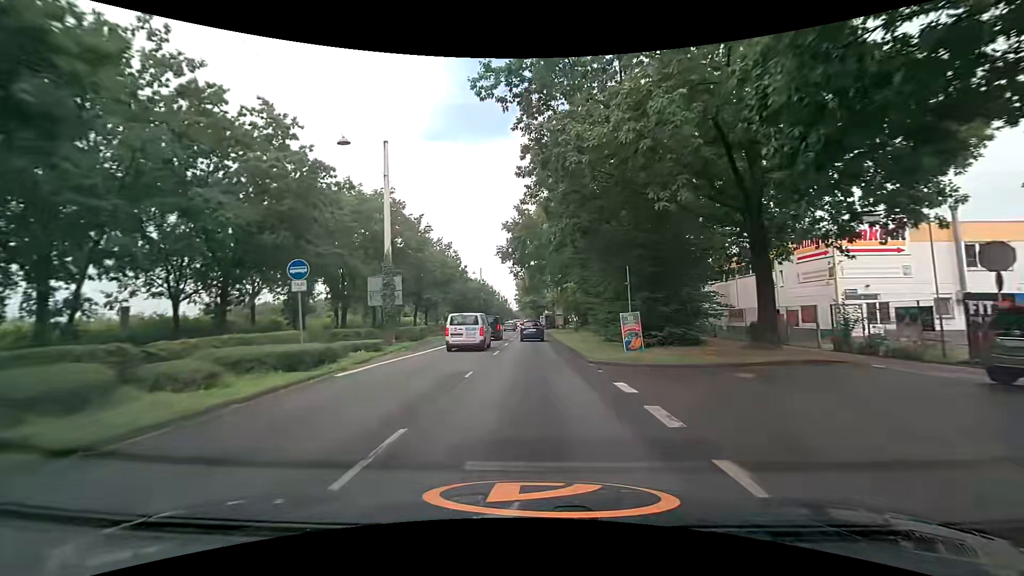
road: primary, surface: asphalt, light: Day
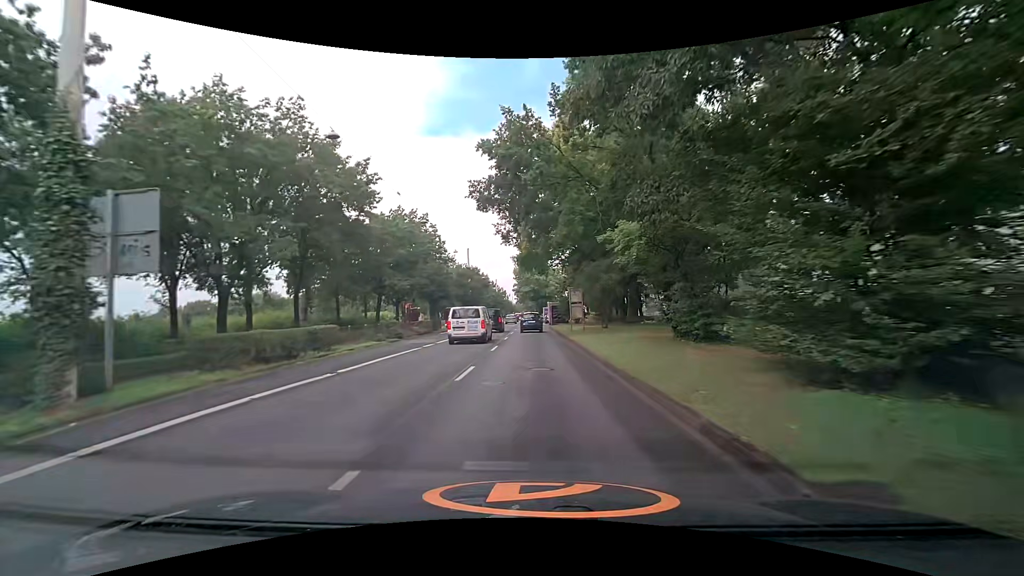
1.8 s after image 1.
(0.0, +19.8) m; -1°
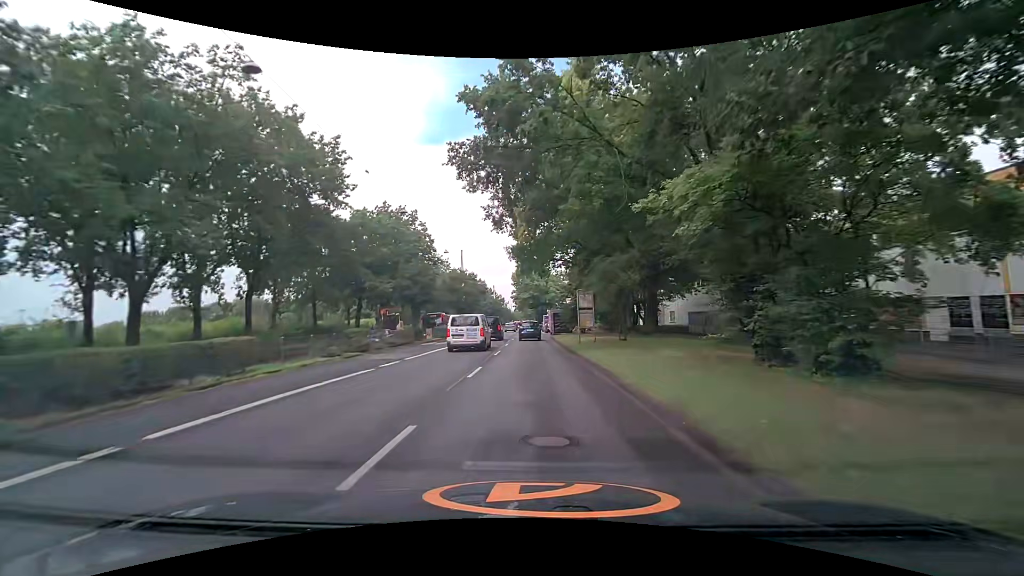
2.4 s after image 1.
(+0.1, +6.6) m; +1°
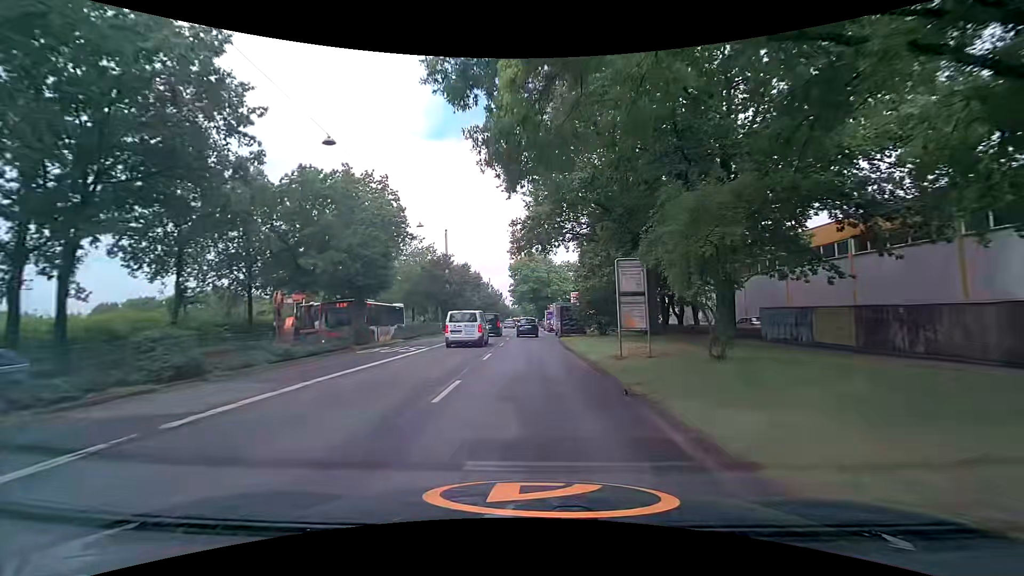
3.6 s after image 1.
(0.0, +13.1) m; -1°
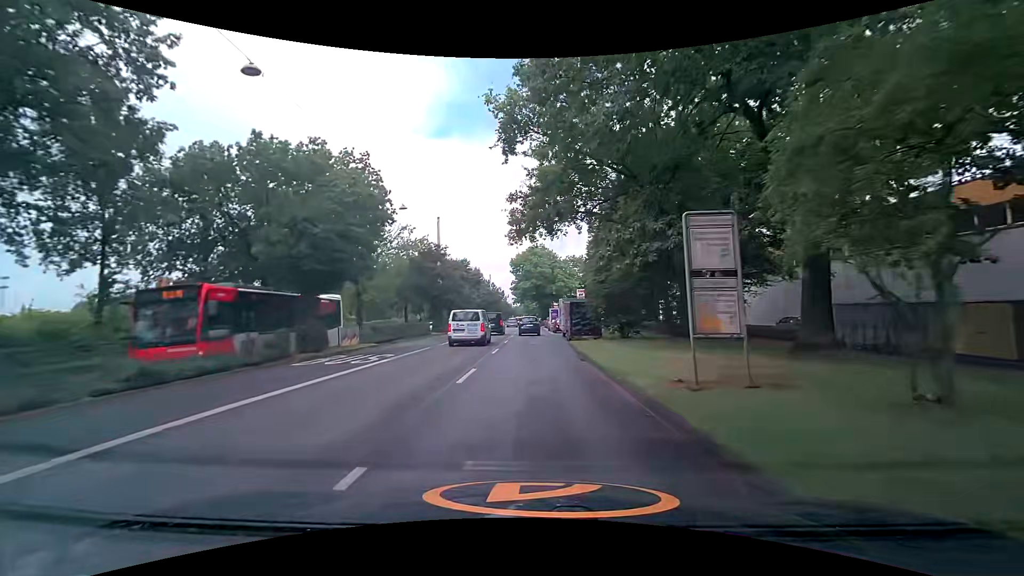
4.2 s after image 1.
(0.0, +6.5) m; 0°
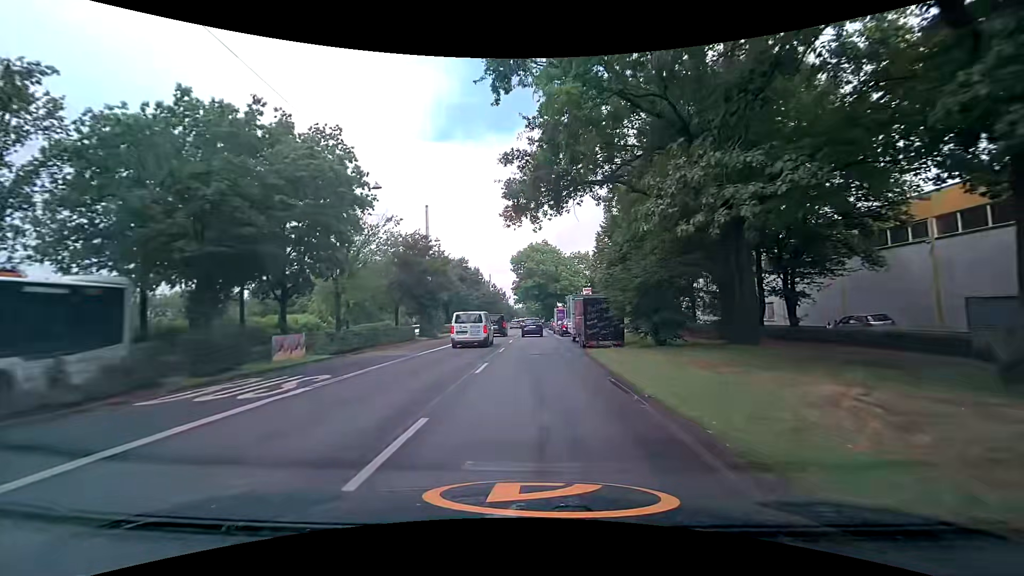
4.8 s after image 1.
(+0.1, +6.5) m; +1°
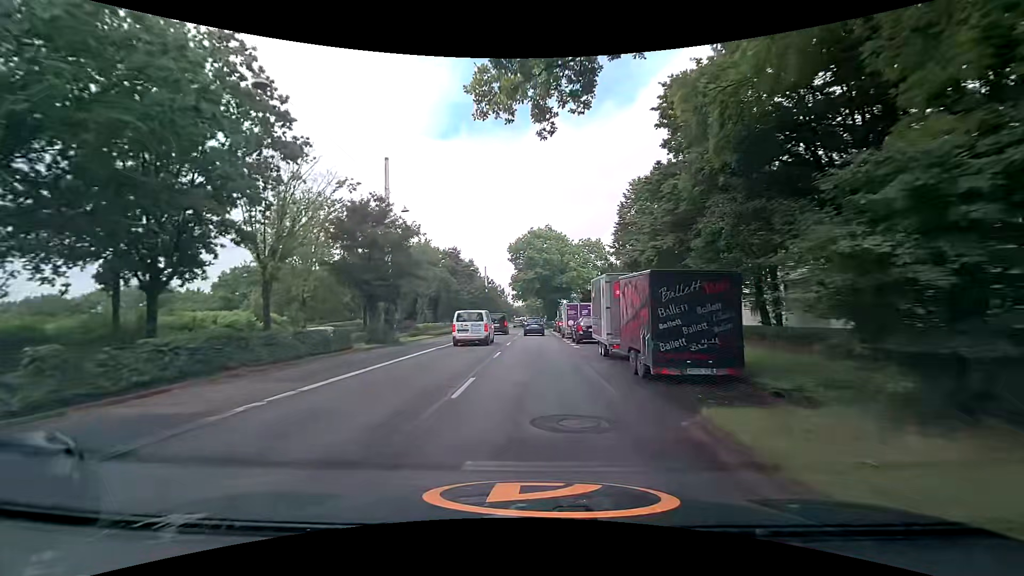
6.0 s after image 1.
(-0.2, +13.0) m; -1°
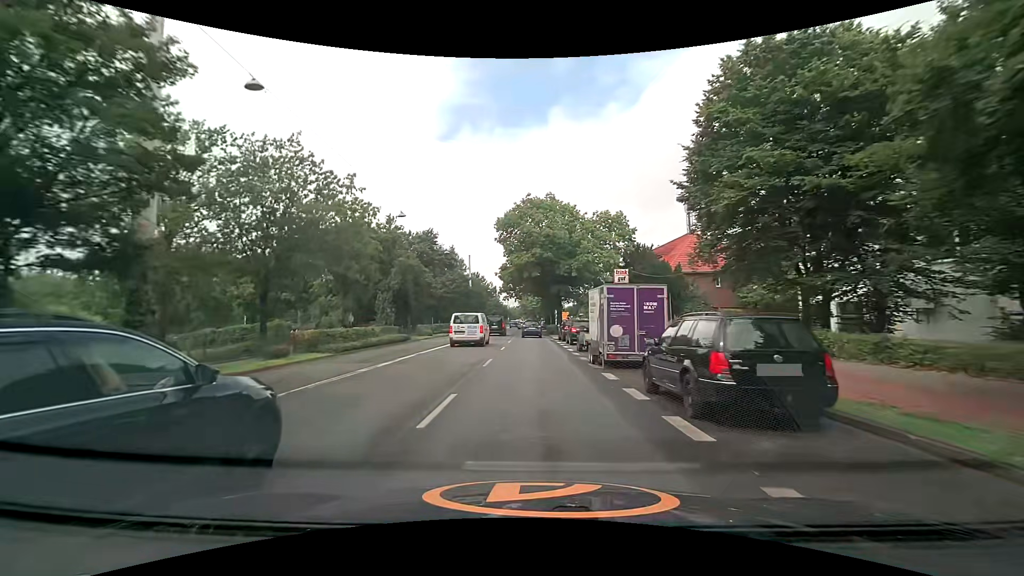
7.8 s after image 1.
(+0.3, +19.9) m; +1°
(0, +10) (0, +20) (0, +30) (0, +40) (0, +50) (0, +60) (0, +70) (-1, +80) (-1, +90) (-1, +100) m
